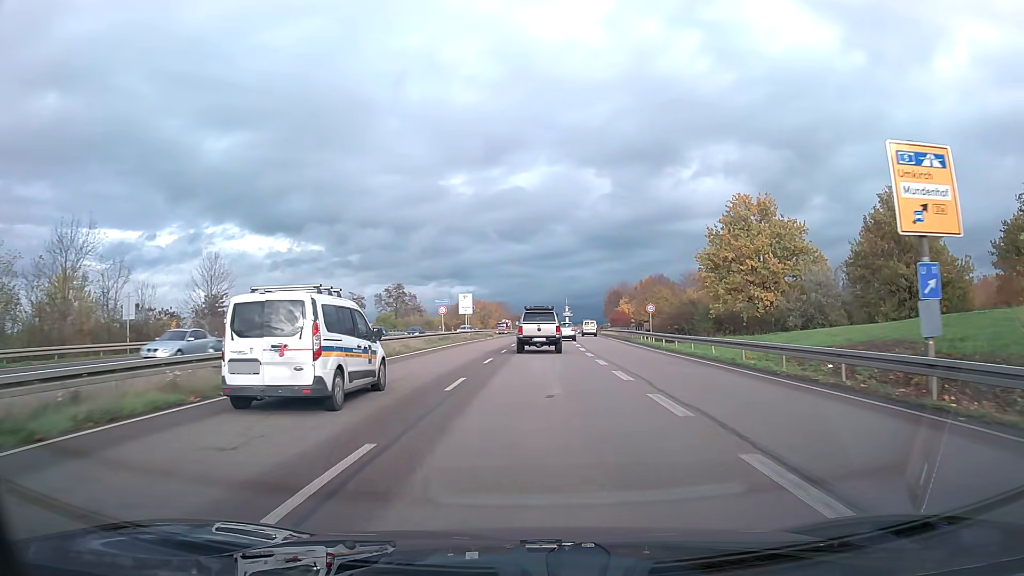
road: trunk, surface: asphalt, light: Day
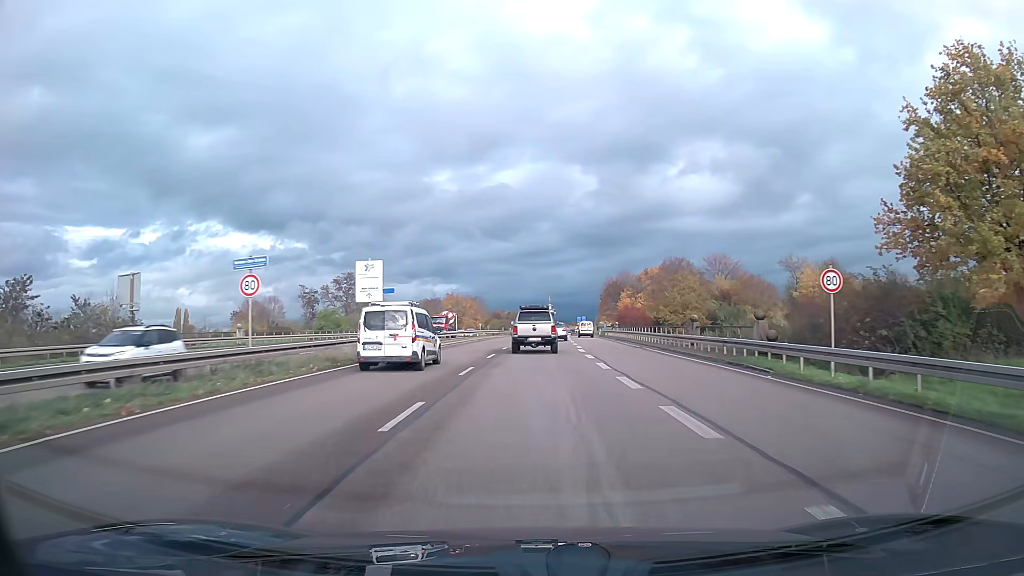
(+0.4, +31.5) m; +1°
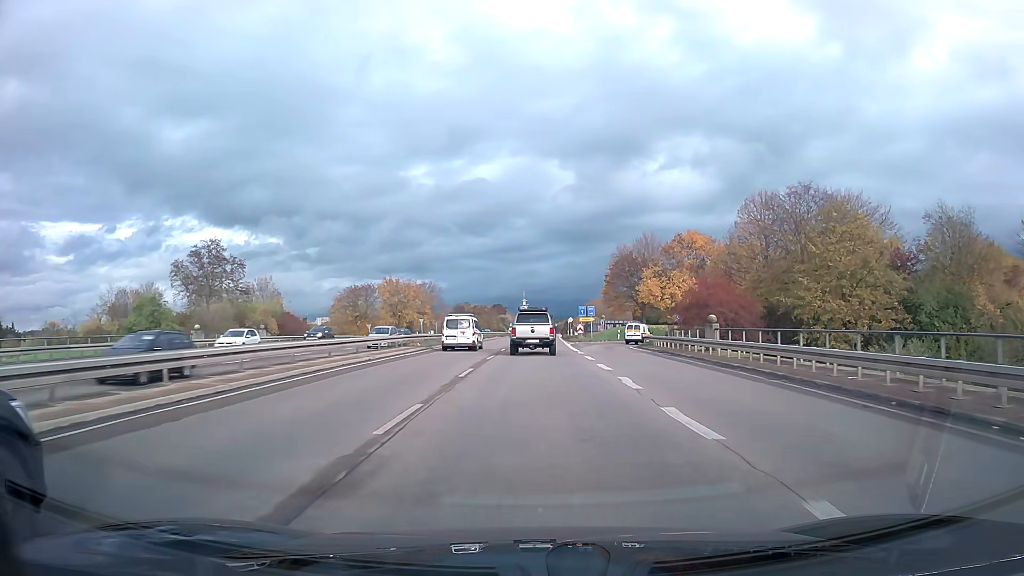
(+1.0, +53.0) m; +2°
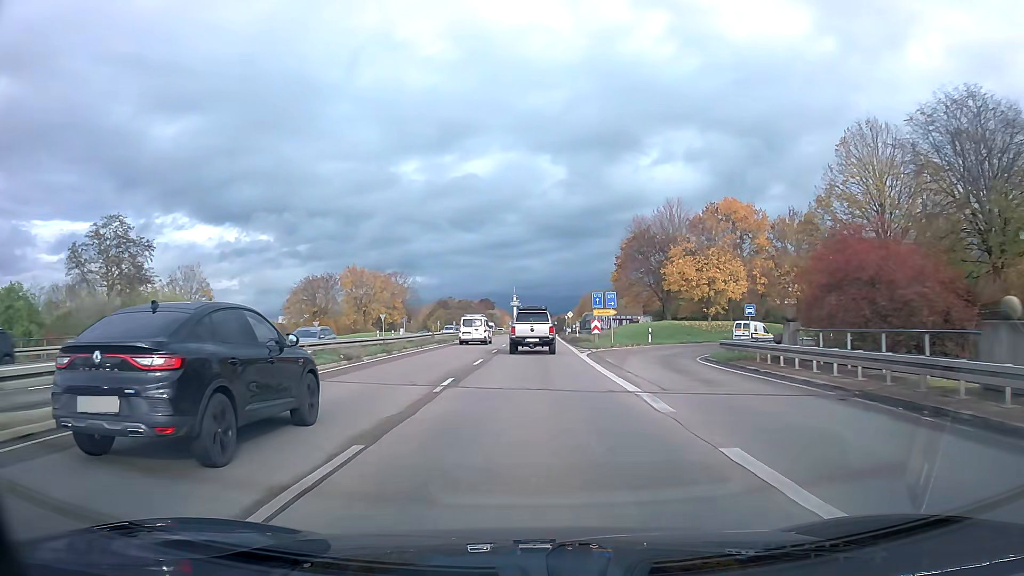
(+0.2, +21.5) m; +1°
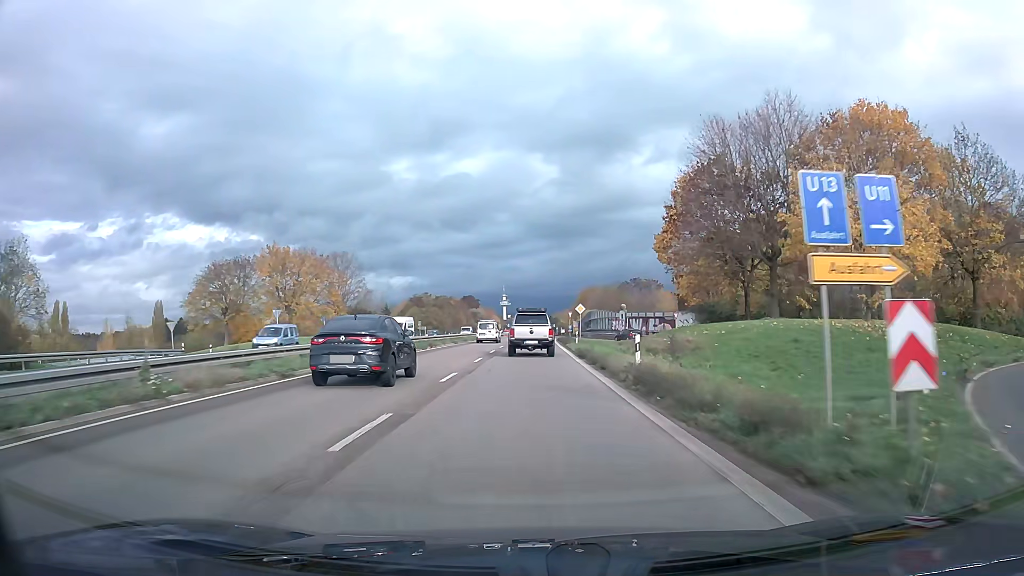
(+0.3, +32.6) m; +1°
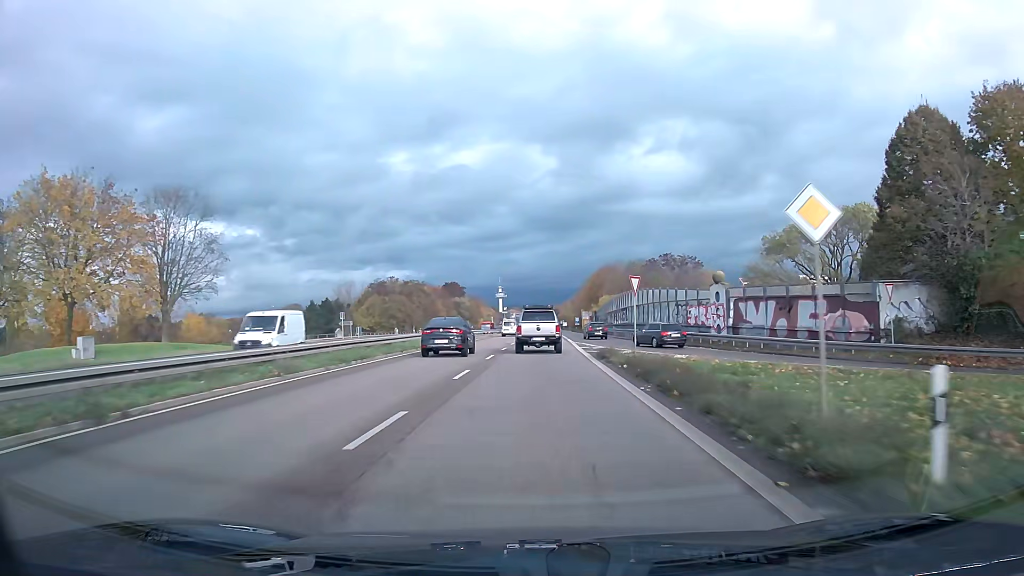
(0.0, +44.1) m; 0°
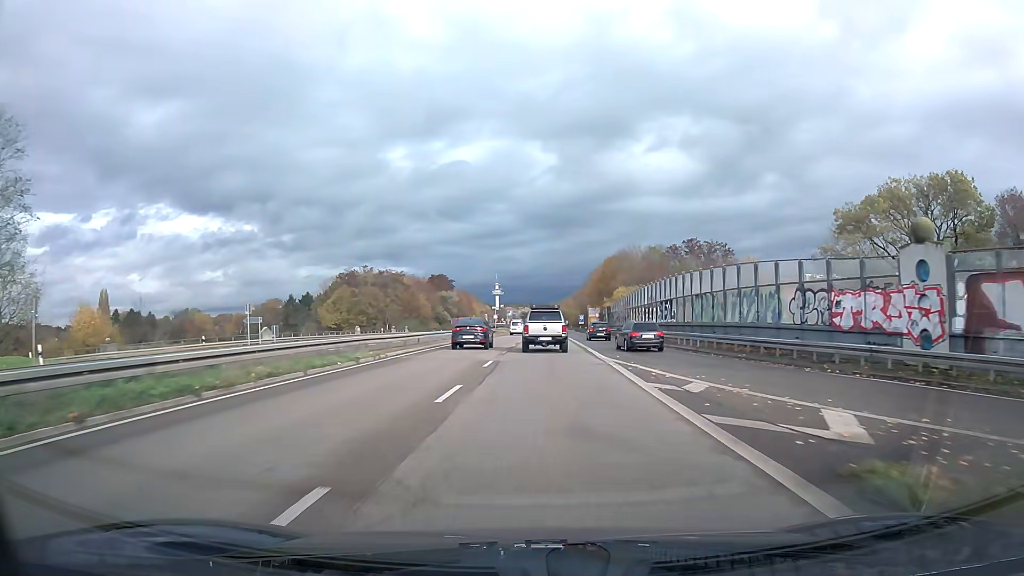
(0.0, +22.4) m; 0°
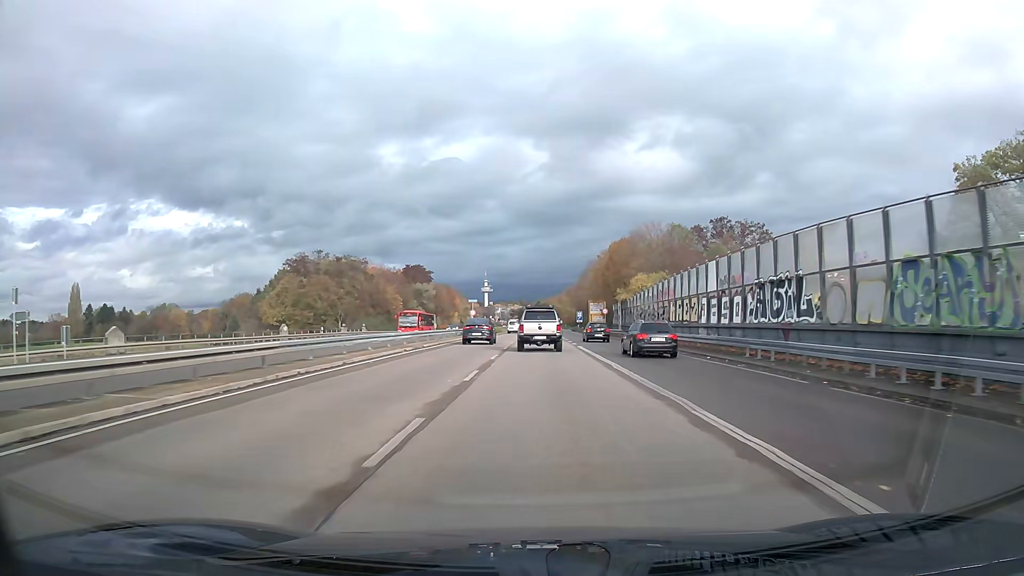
(+0.2, +22.6) m; +1°
